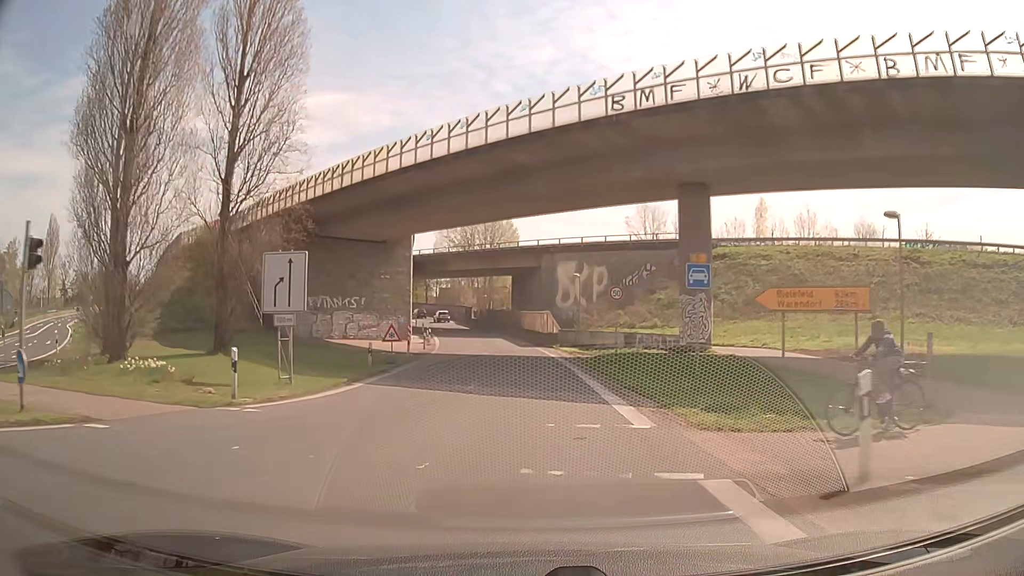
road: trunk_link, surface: asphalt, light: Day
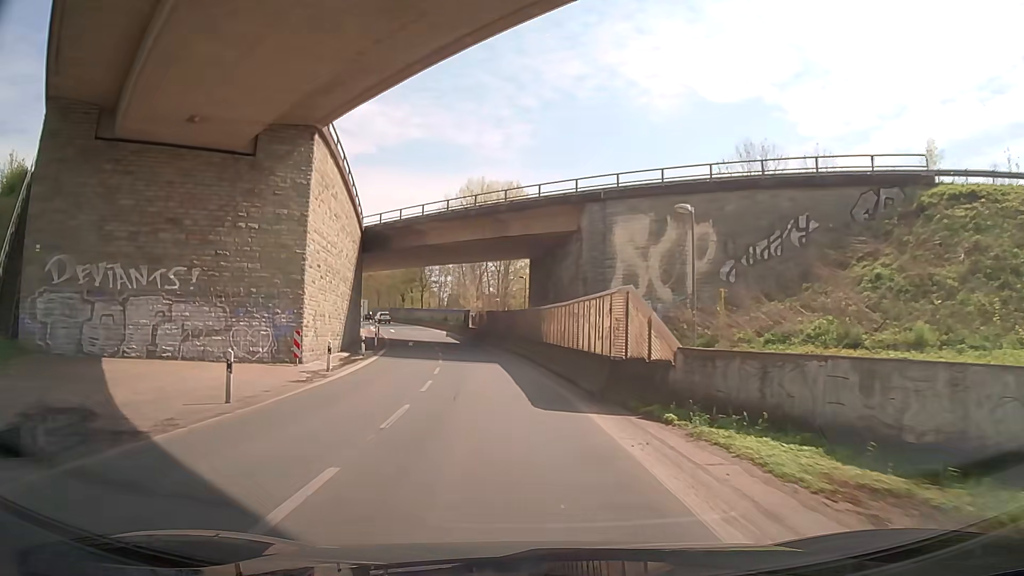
(+0.1, +31.1) m; -2°
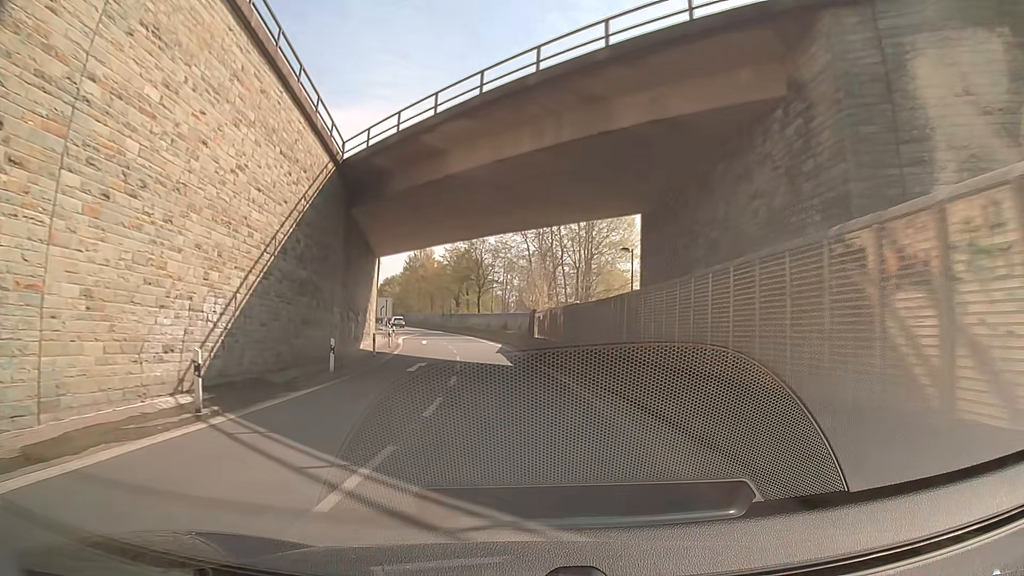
(-1.1, +23.0) m; -6°
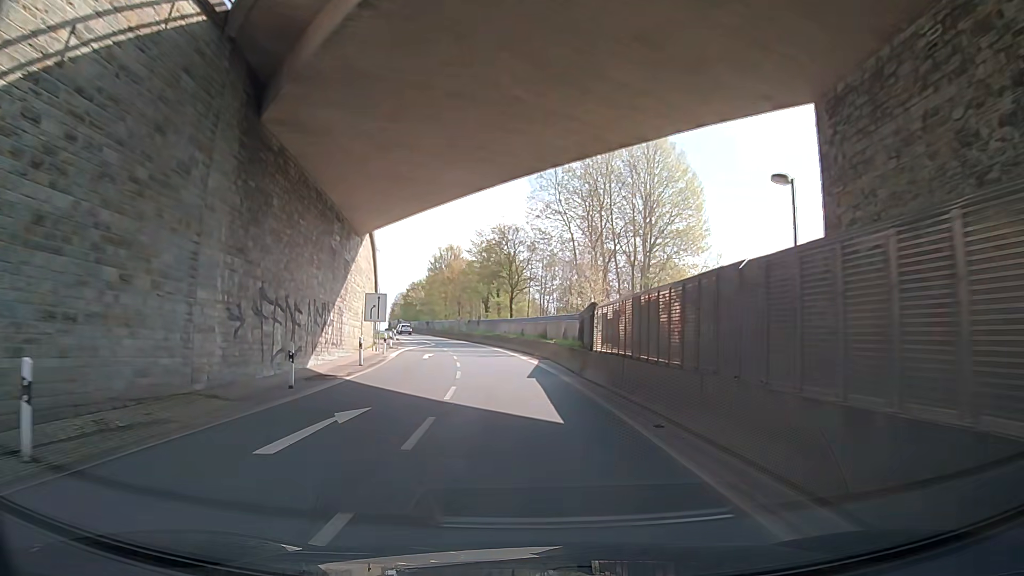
(-0.4, +15.2) m; -3°
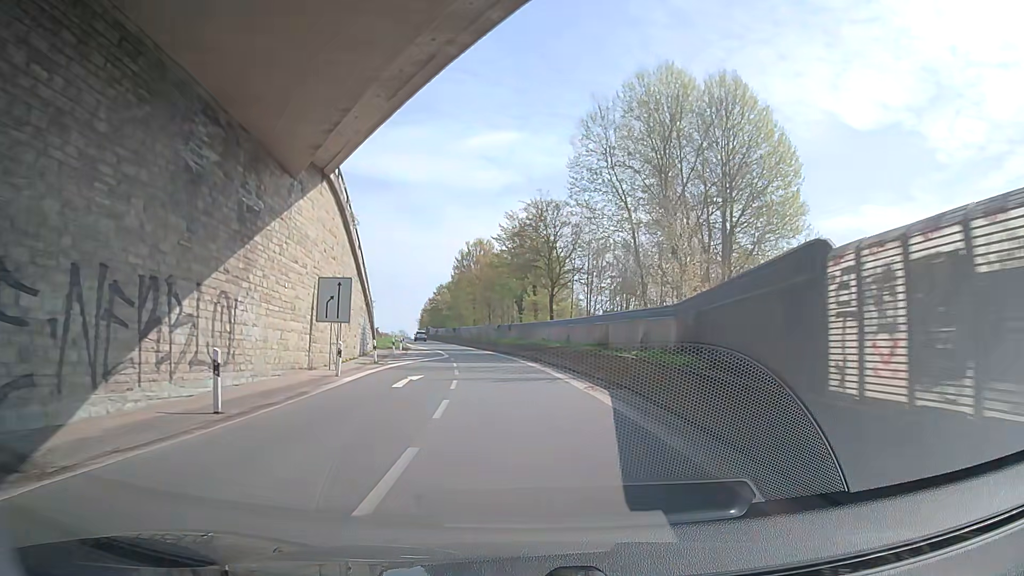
(-0.4, +15.1) m; -2°
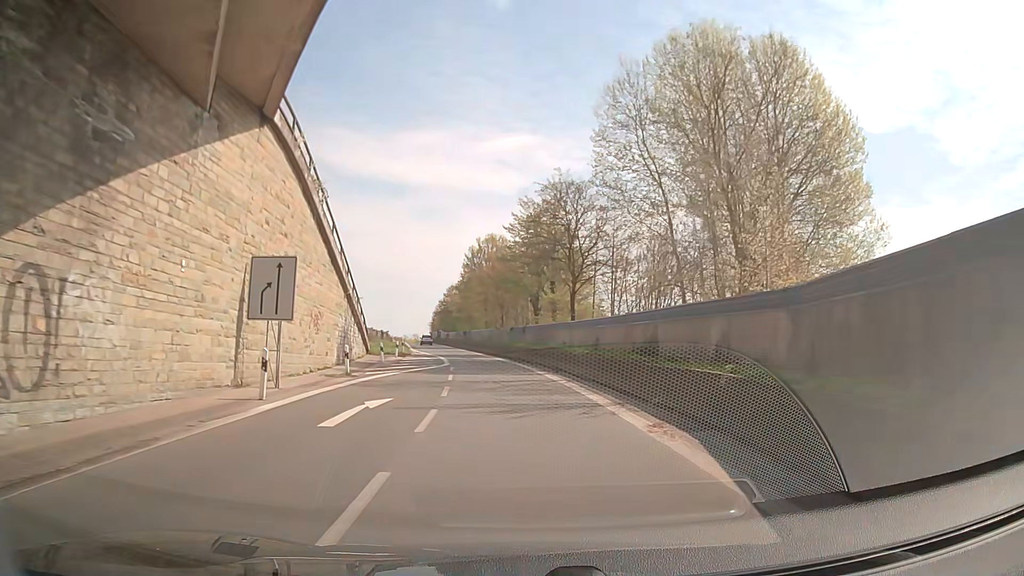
(-0.1, +7.5) m; -1°
